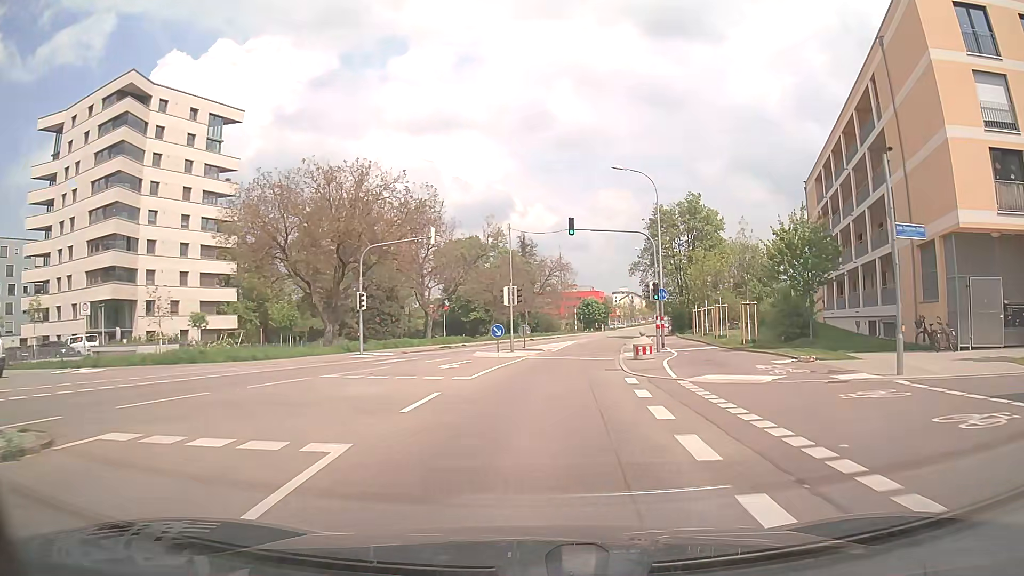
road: secondary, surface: asphalt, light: Day
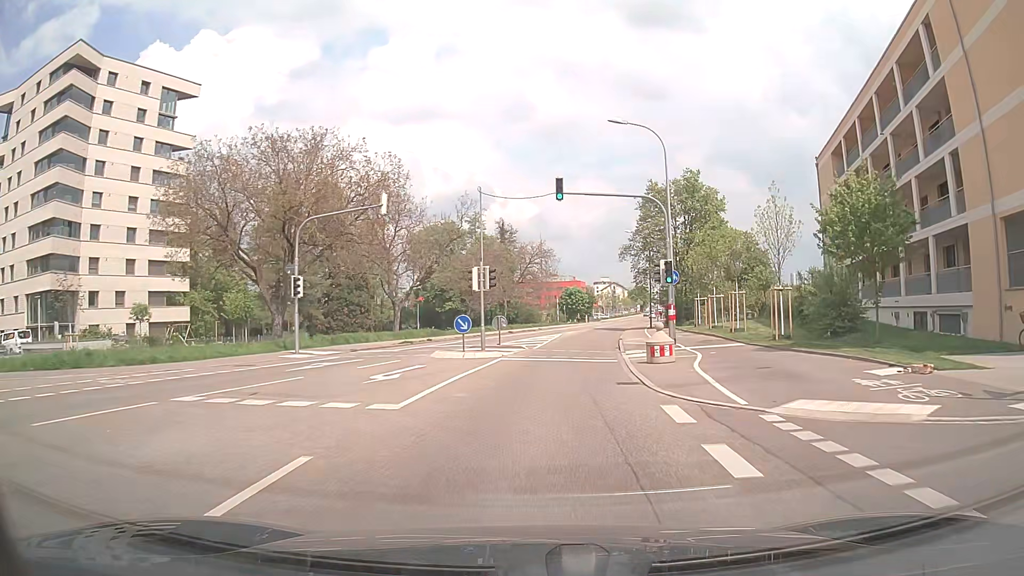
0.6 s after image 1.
(+0.1, +7.1) m; +2°
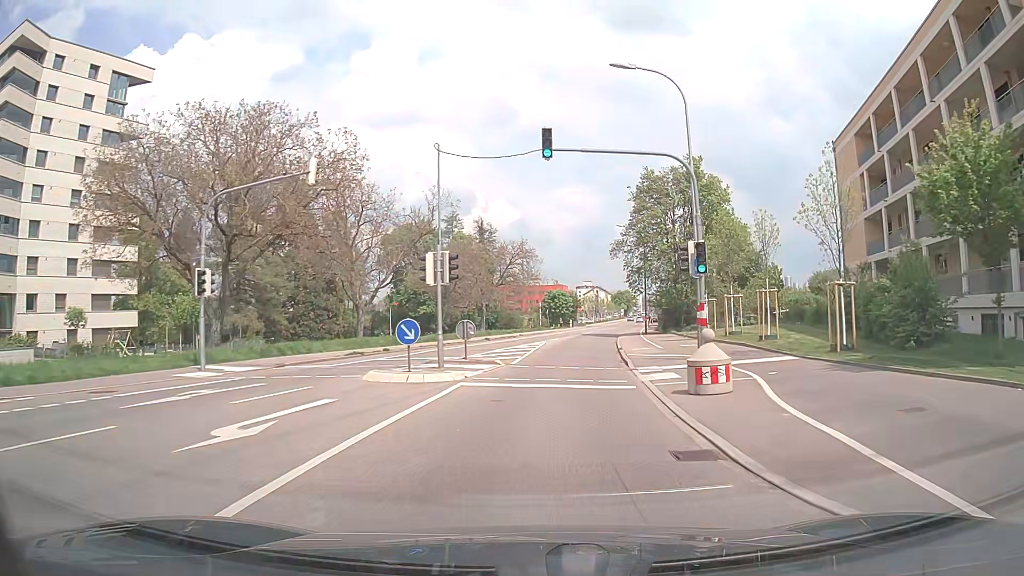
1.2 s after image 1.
(+0.1, +7.1) m; +1°
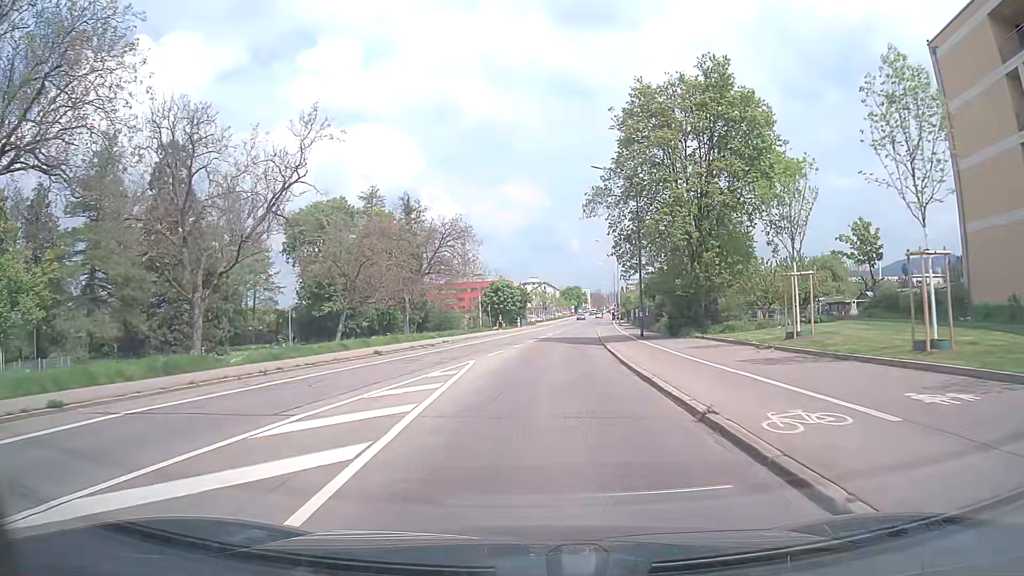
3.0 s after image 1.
(+0.9, +21.3) m; +5°
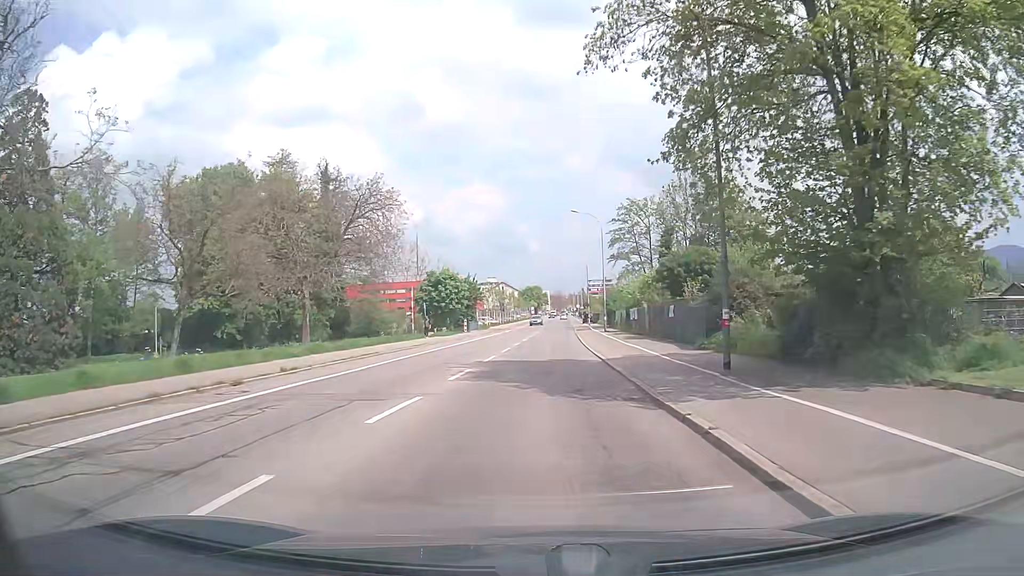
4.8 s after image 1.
(+0.5, +21.3) m; +3°
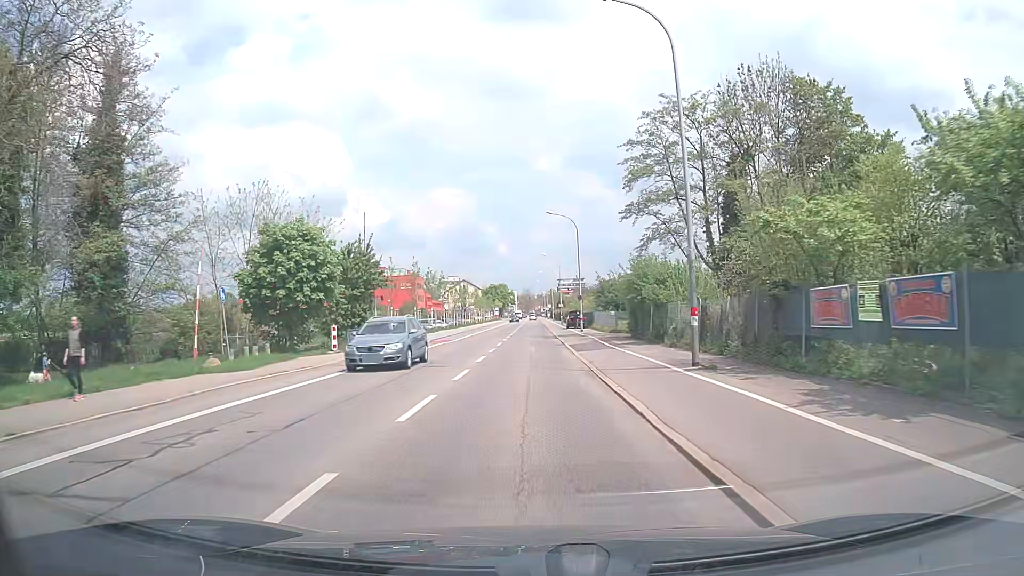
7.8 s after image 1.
(+1.1, +35.7) m; +3°
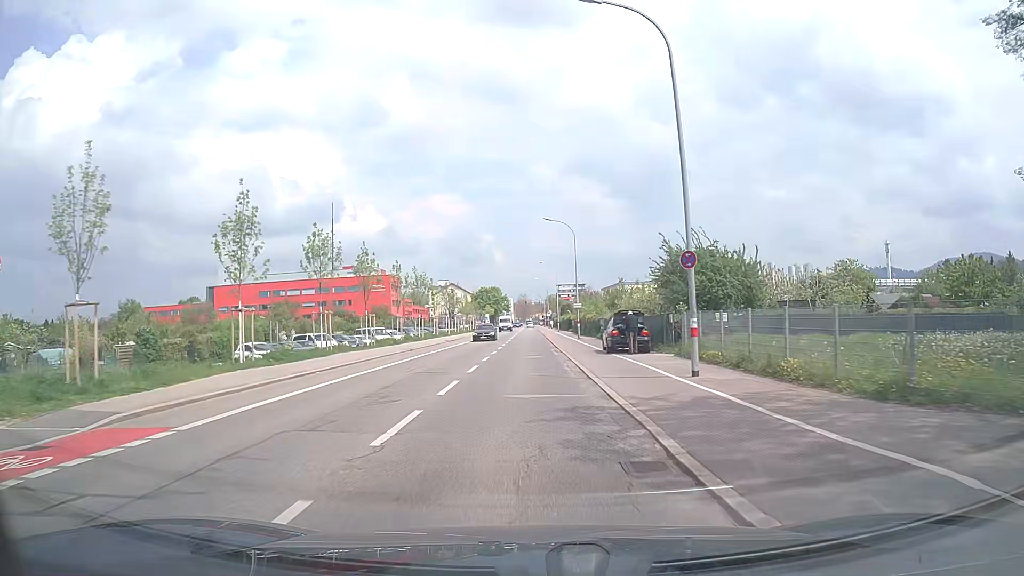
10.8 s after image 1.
(+0.3, +36.7) m; 0°
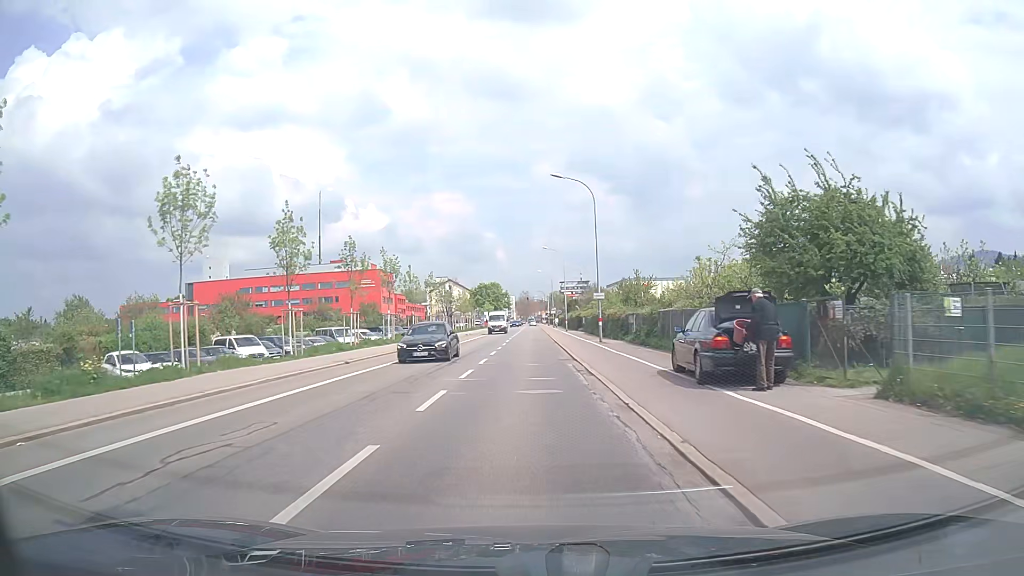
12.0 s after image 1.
(0.0, +14.8) m; 0°
(0, +10) (0, +20) (0, +30) (0, +40) (0, +50) (0, +60) (0, +70) (0, +80) (+1, +90) (+1, +100) m
